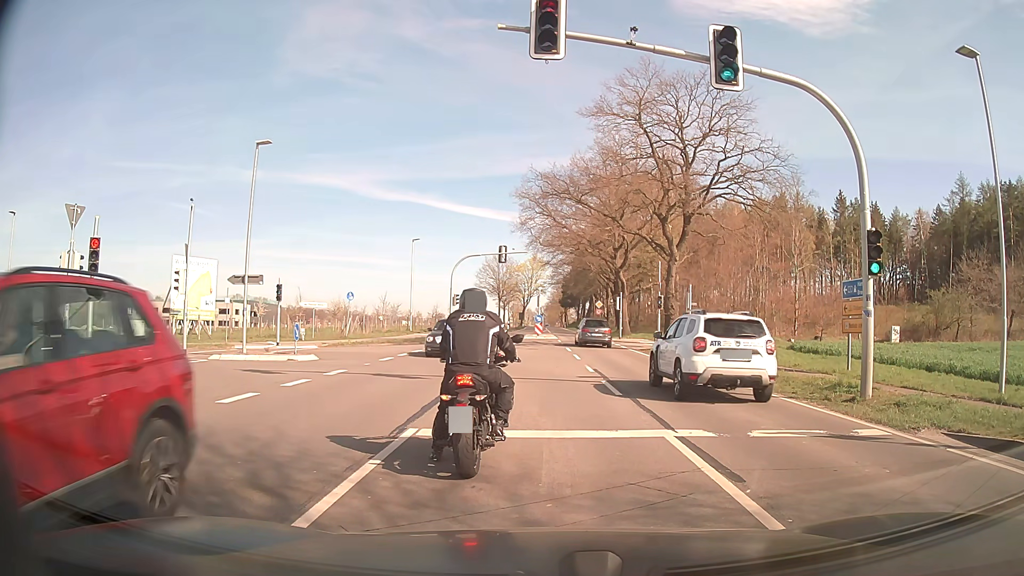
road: secondary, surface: asphalt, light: Day
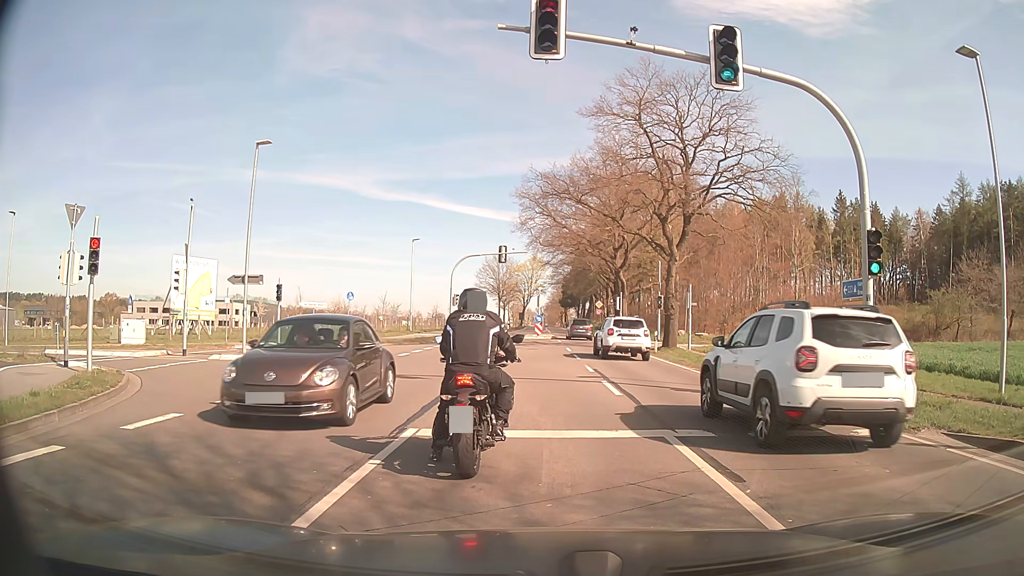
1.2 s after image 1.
(0.0, 0.0) m; 0°
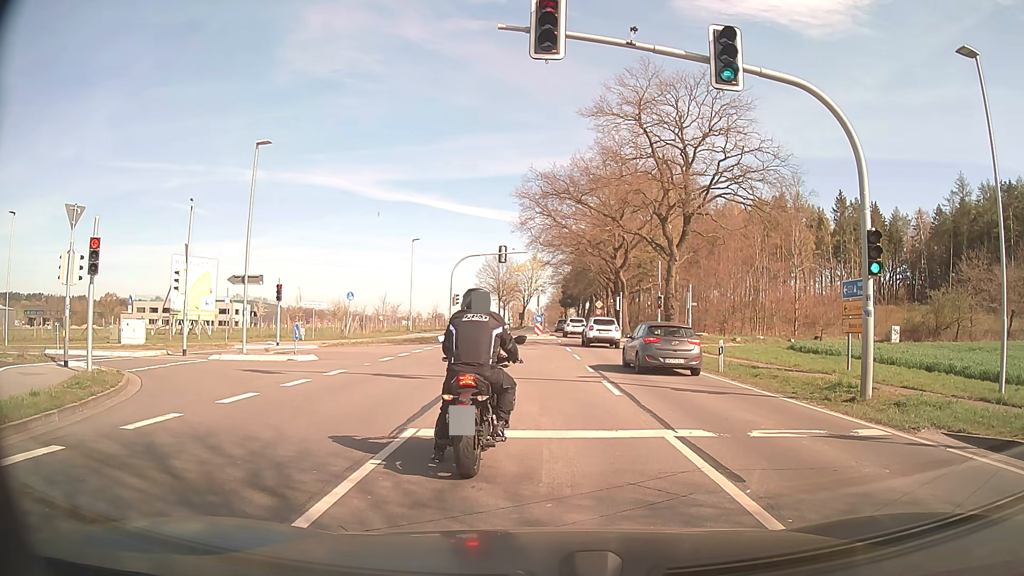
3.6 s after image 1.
(0.0, 0.0) m; 0°
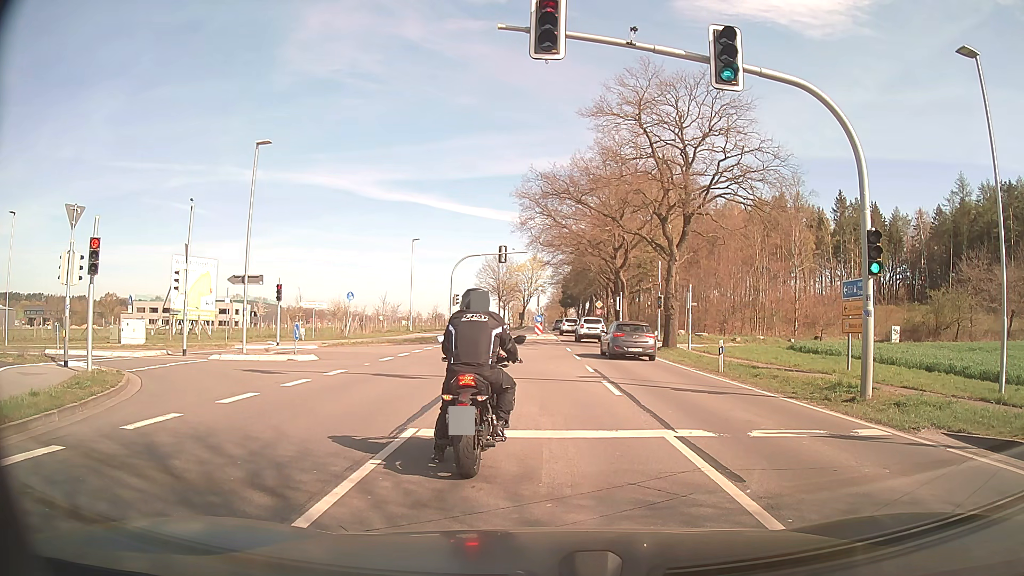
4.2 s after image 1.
(0.0, 0.0) m; 0°
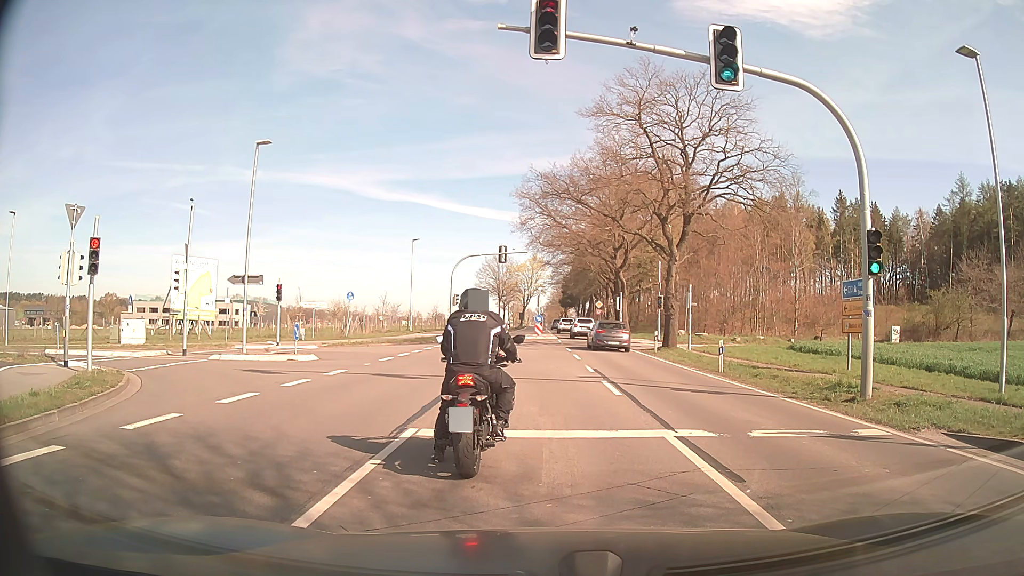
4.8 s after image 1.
(0.0, 0.0) m; 0°
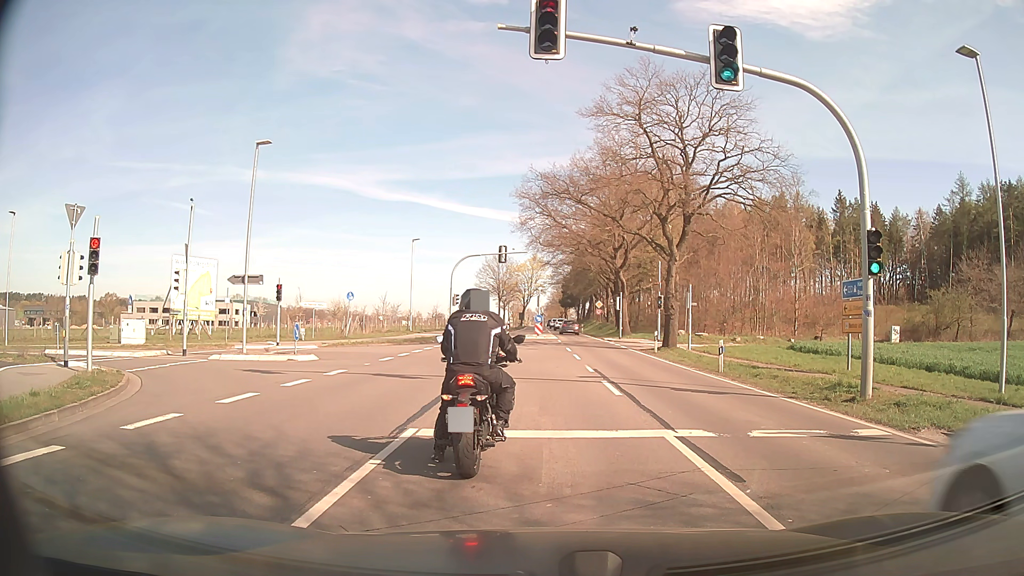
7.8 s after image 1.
(0.0, 0.0) m; 0°
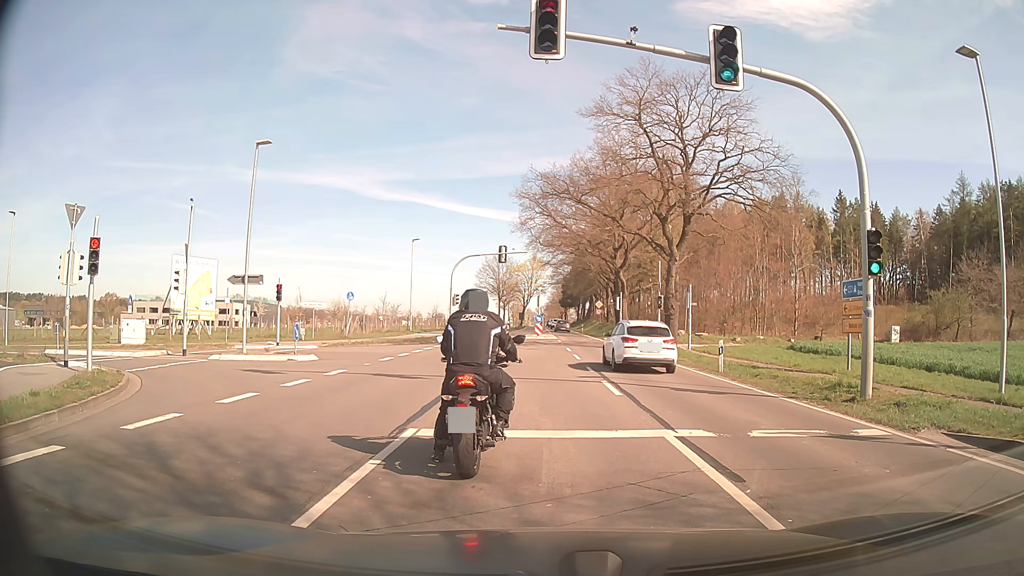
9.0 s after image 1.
(0.0, 0.0) m; 0°
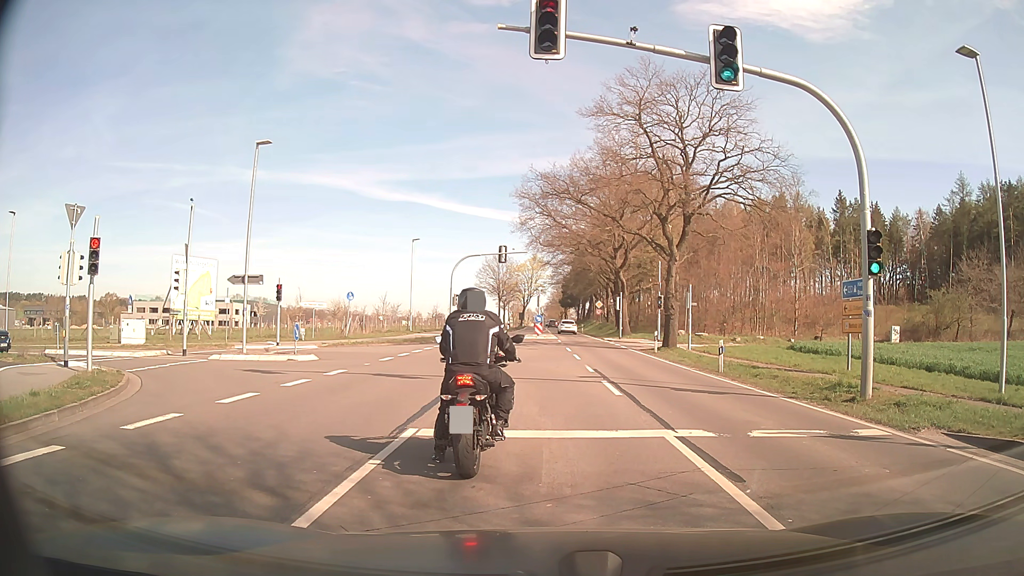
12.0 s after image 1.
(0.0, 0.0) m; 0°
